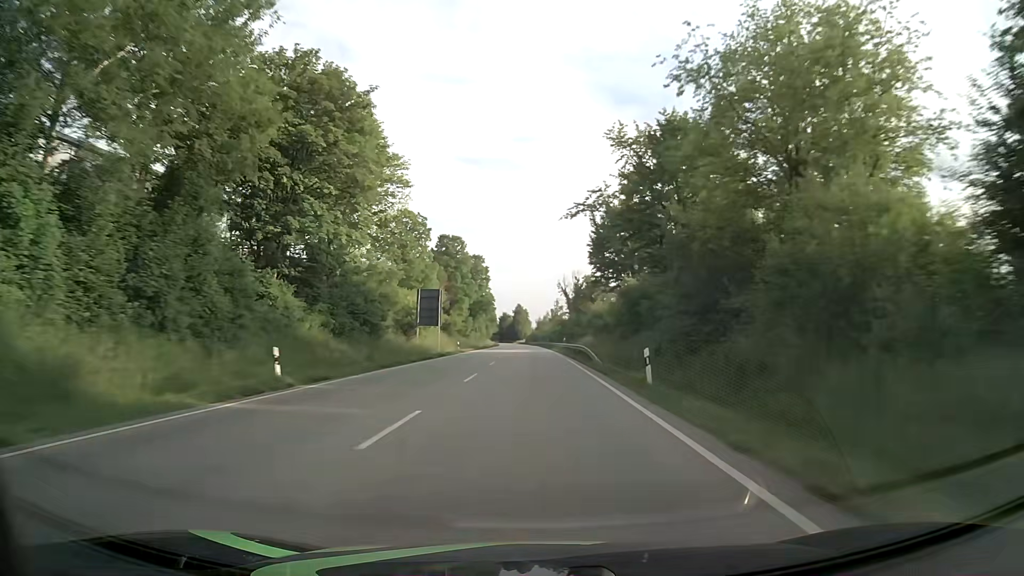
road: primary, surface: asphalt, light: Day
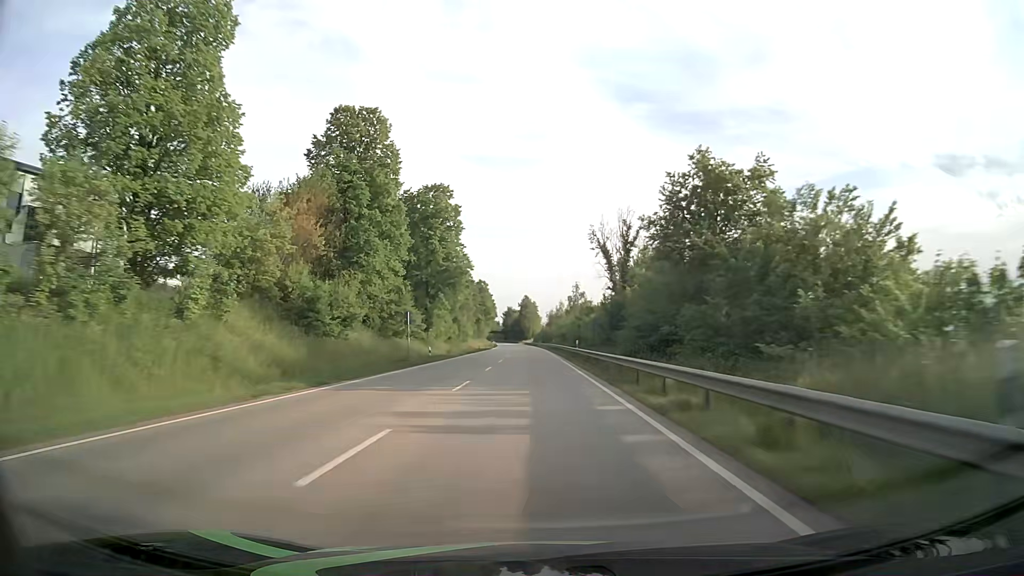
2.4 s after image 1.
(-0.2, +61.4) m; -1°
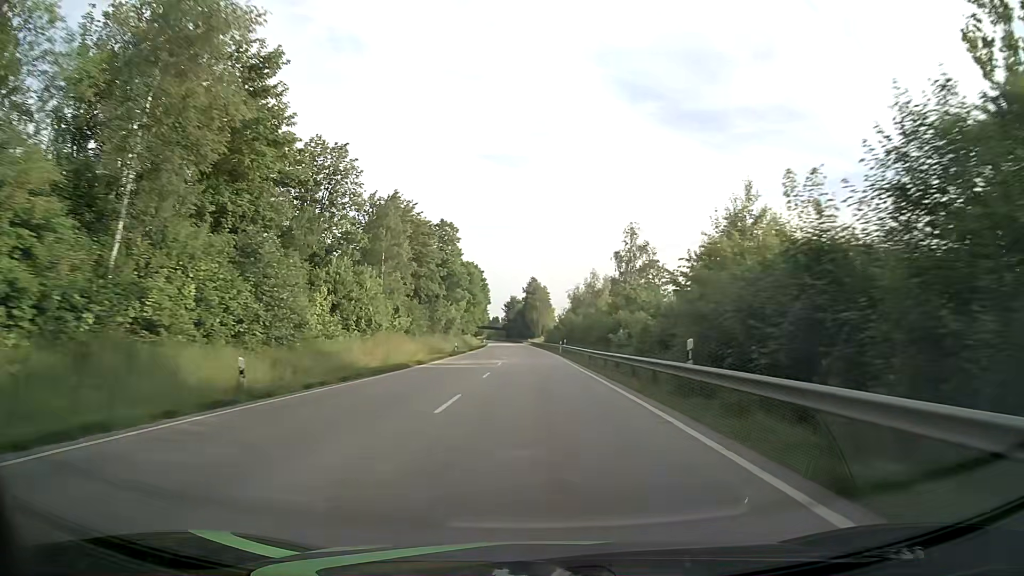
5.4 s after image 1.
(-1.1, +77.5) m; -1°
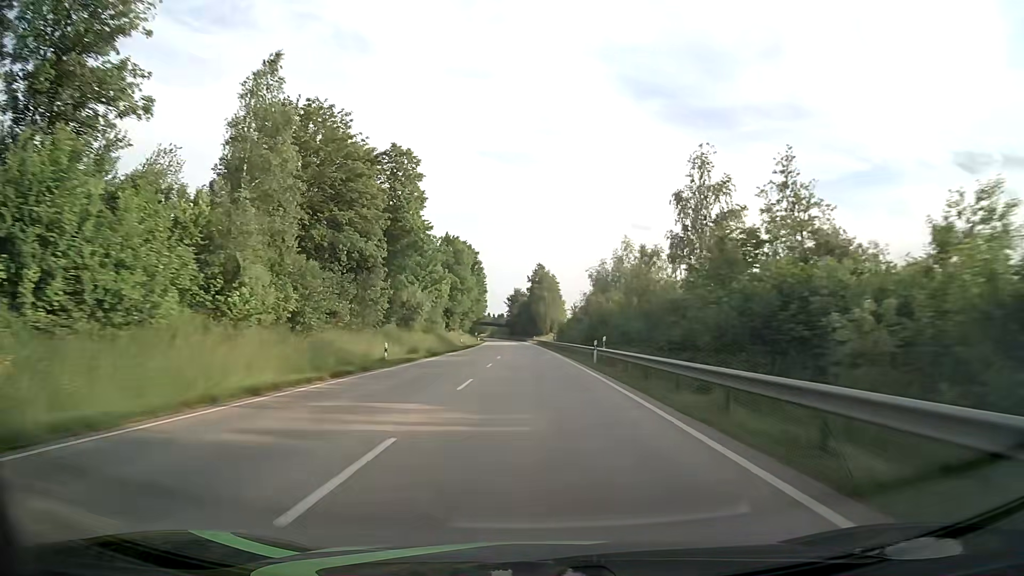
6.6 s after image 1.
(-0.1, +31.4) m; -1°
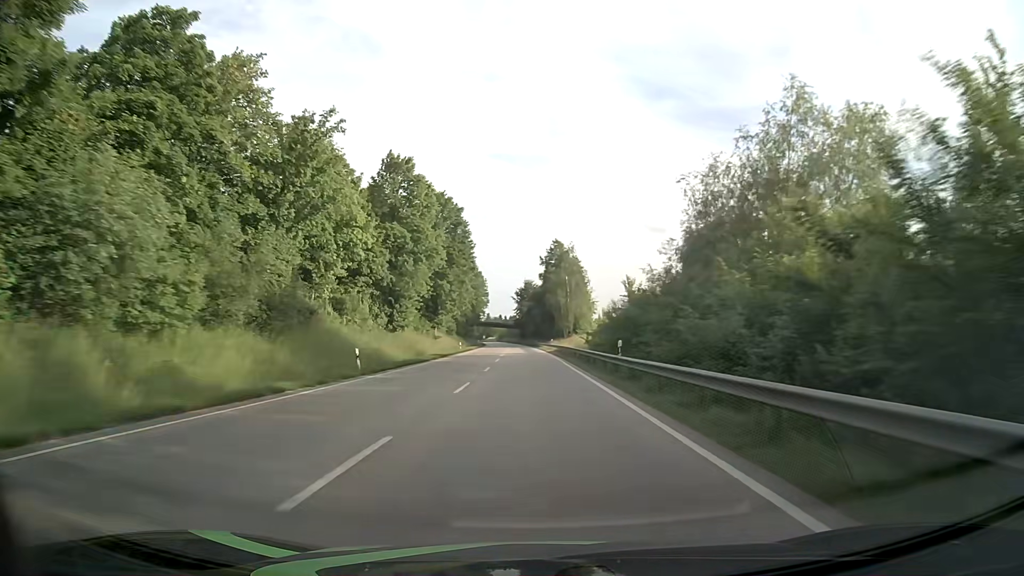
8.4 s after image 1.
(-0.4, +47.2) m; -1°
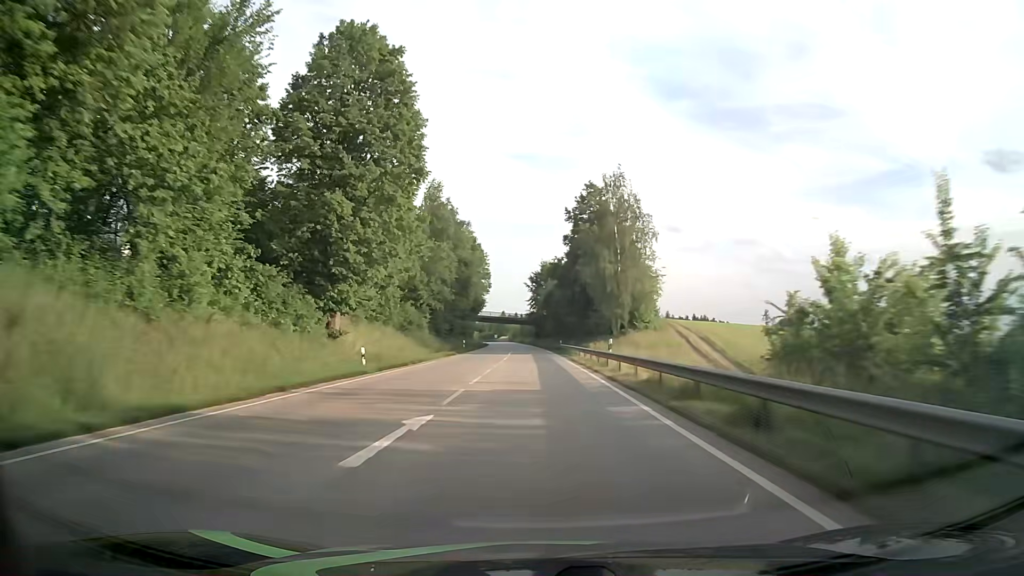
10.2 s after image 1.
(-0.4, +47.4) m; -1°
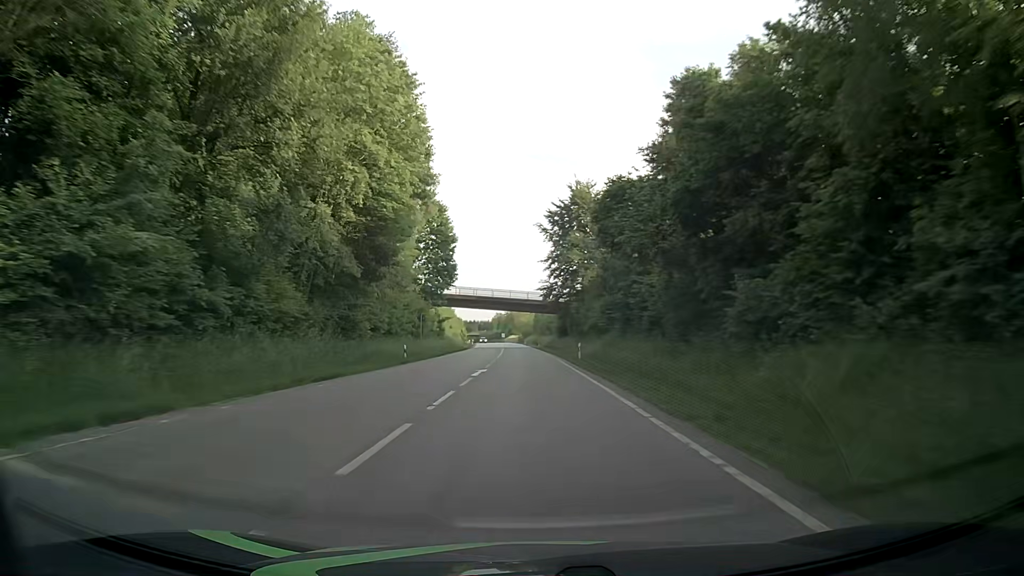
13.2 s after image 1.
(-0.8, +79.0) m; -2°
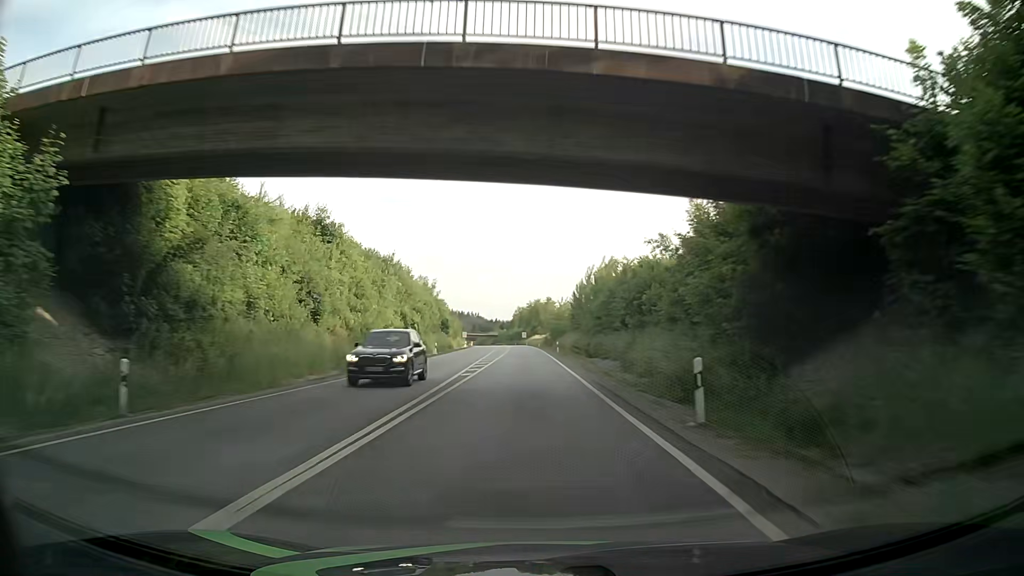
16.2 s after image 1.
(-1.2, +79.0) m; -2°
(0, +10) (0, +20) (0, +30) (0, +40) (-1, +50) (-1, +60) (-1, +70) (-1, +80) (-2, +90) (-2, +100) m
